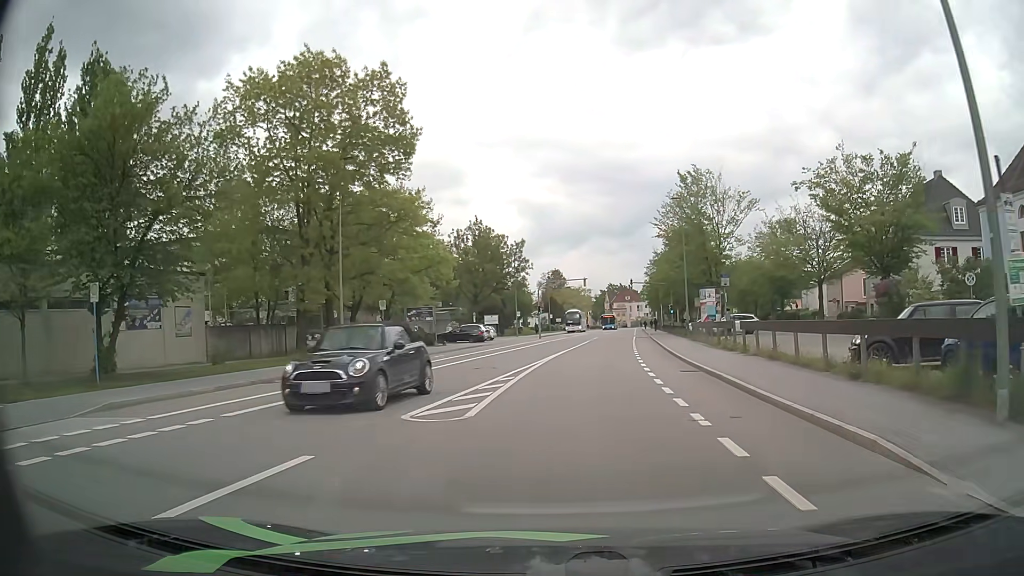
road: tertiary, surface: asphalt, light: Day
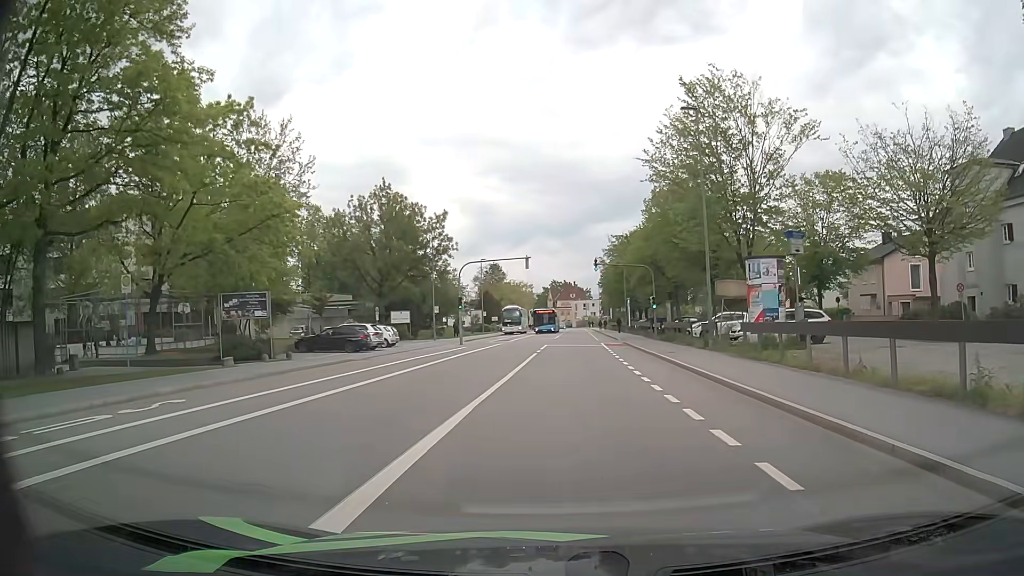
(+1.0, +21.9) m; +5°
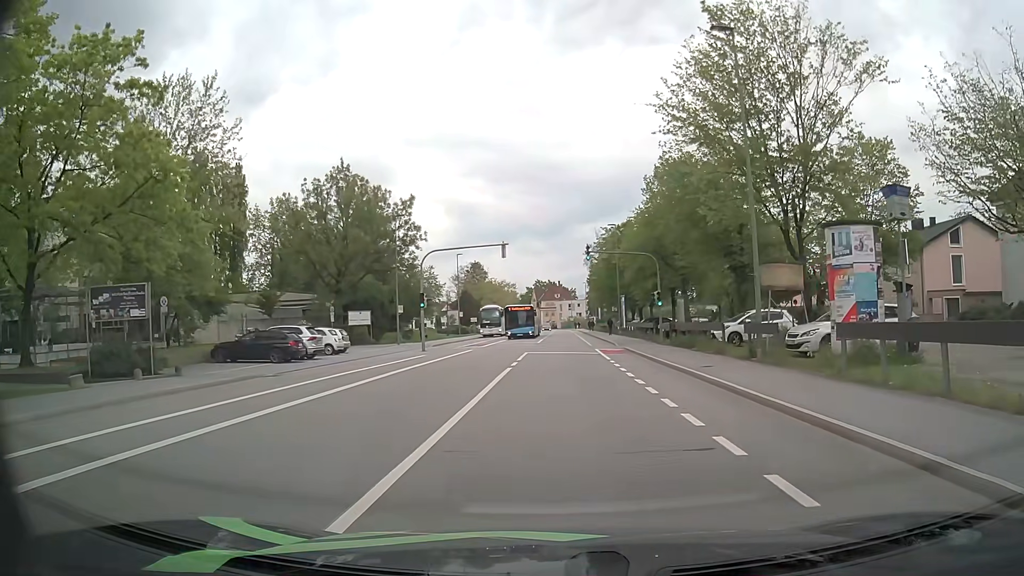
(+0.1, +8.7) m; +1°
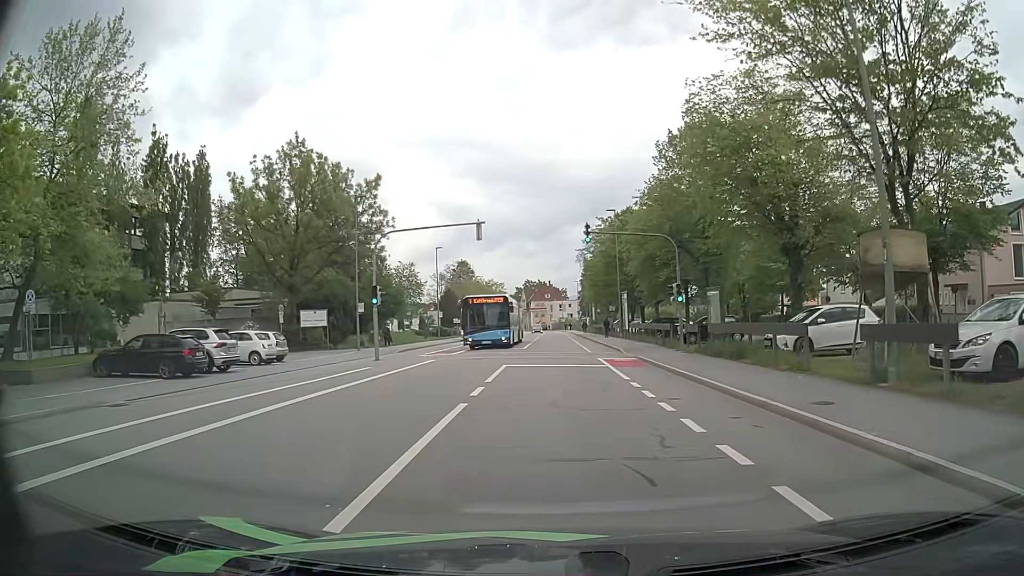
(+0.1, +8.6) m; +1°
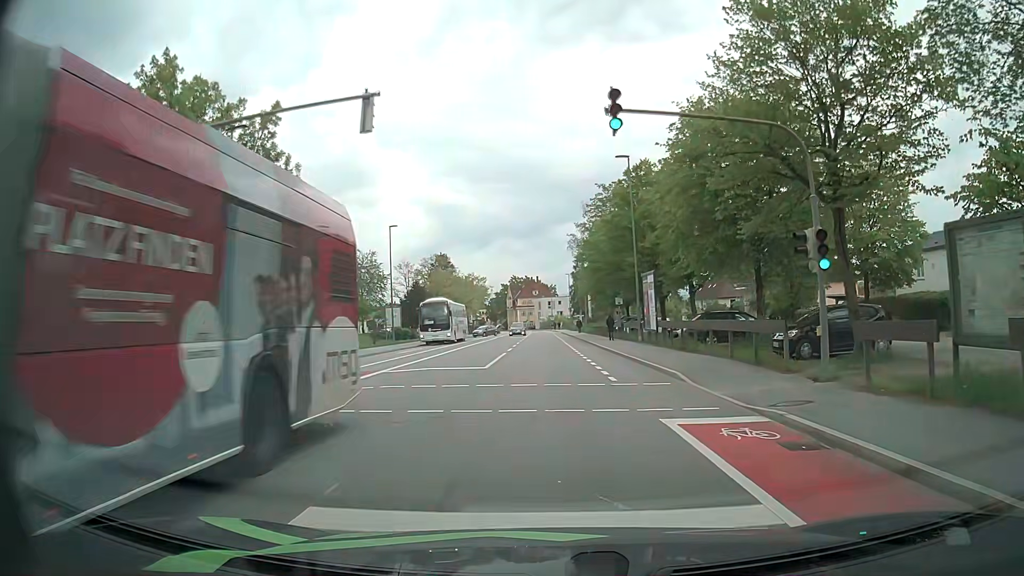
(+0.2, +17.3) m; +1°
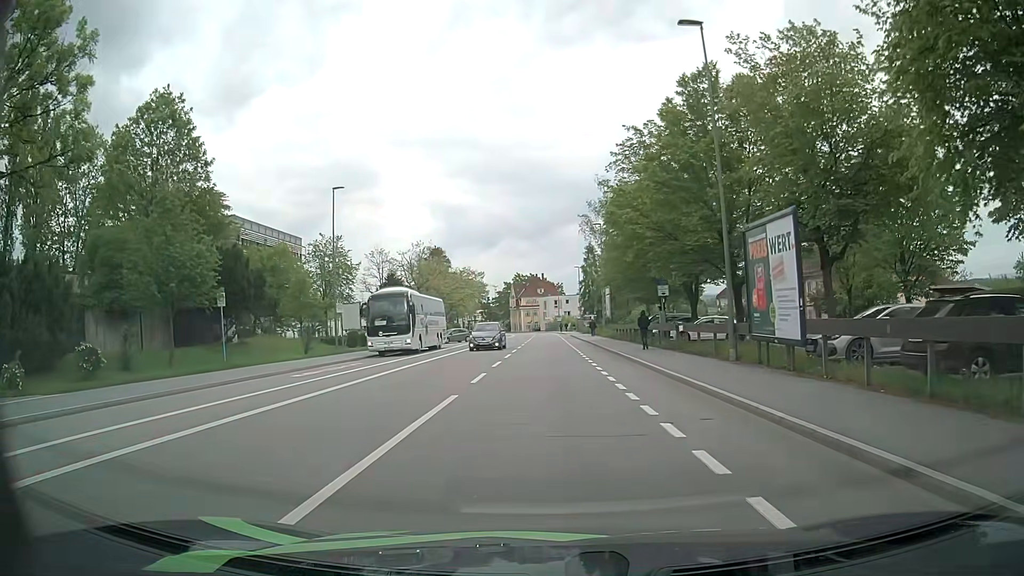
(-0.1, +17.6) m; 0°
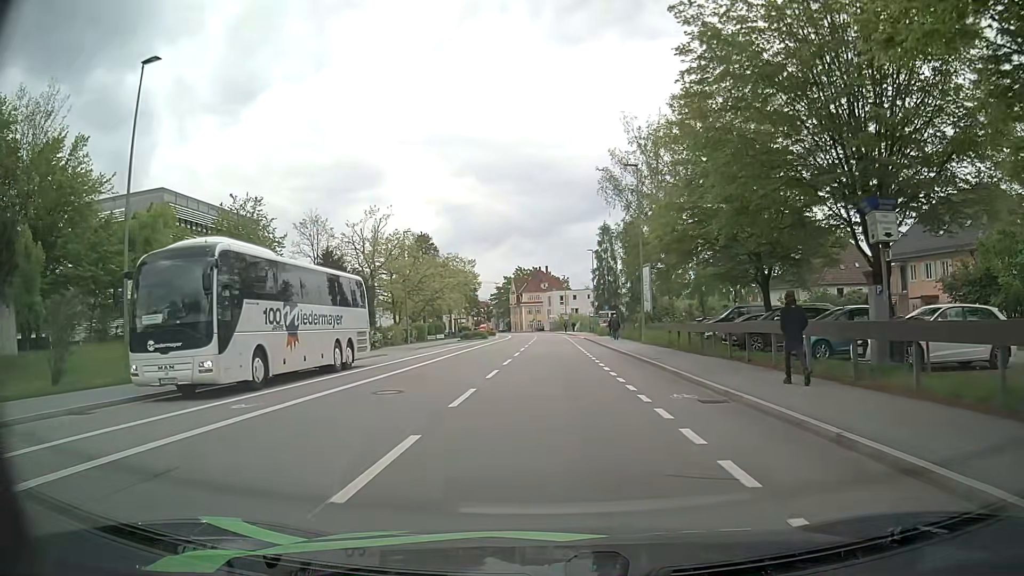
(-0.3, +22.9) m; -2°
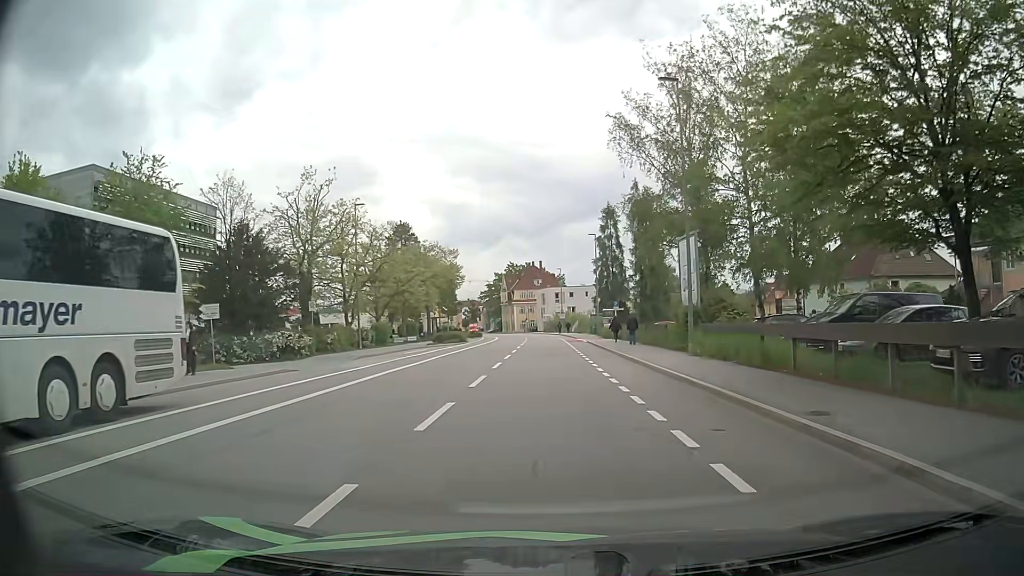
(+0.2, +14.4) m; +1°
(0, +10) (0, +20) (0, +30) (0, +40) (0, +50) (0, +60) (-1, +70) (-1, +80) (-1, +90) (-2, +100) m
